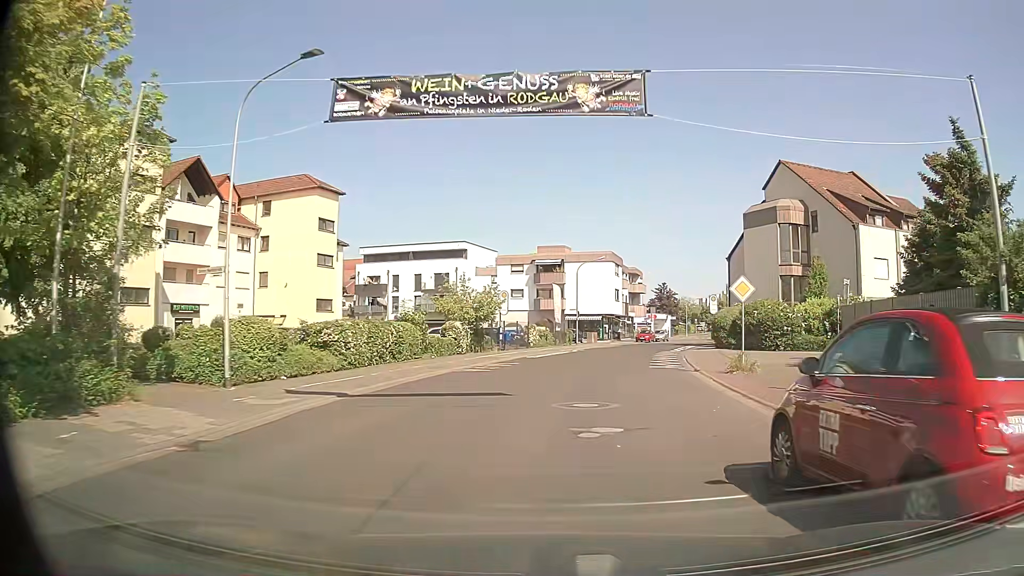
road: tertiary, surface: asphalt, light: Day
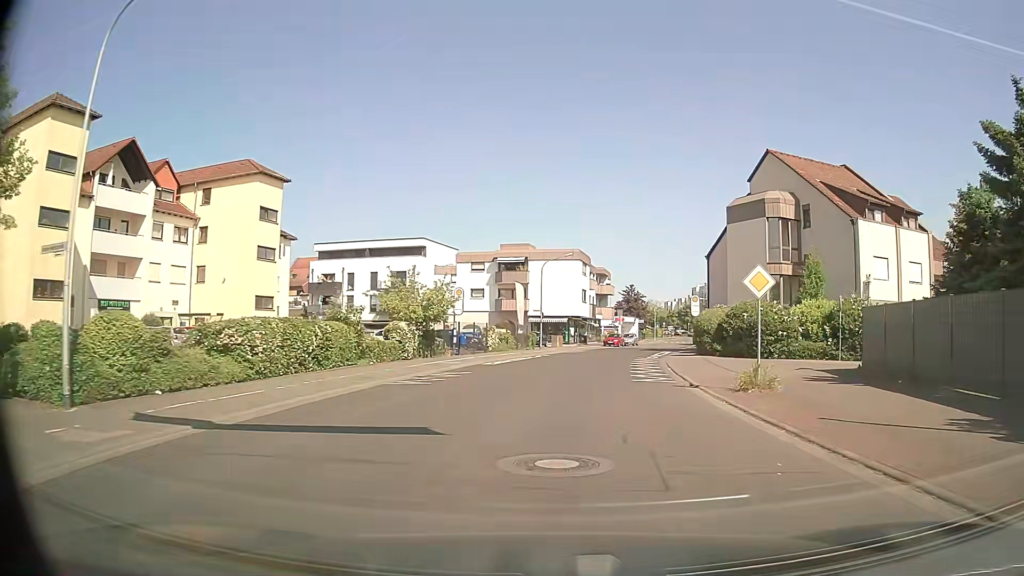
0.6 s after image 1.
(+0.2, +4.9) m; +3°
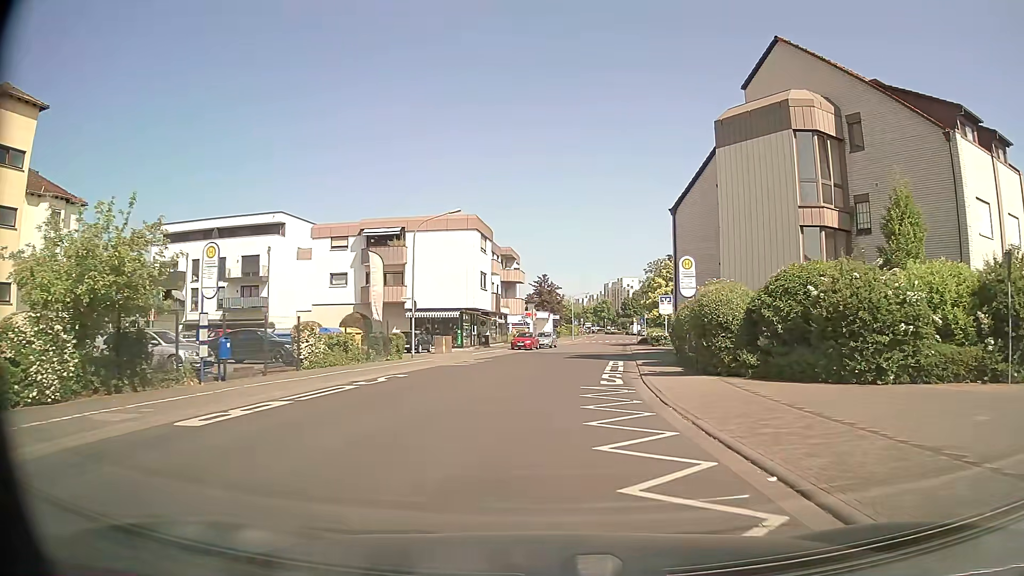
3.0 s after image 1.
(+1.8, +19.5) m; +8°
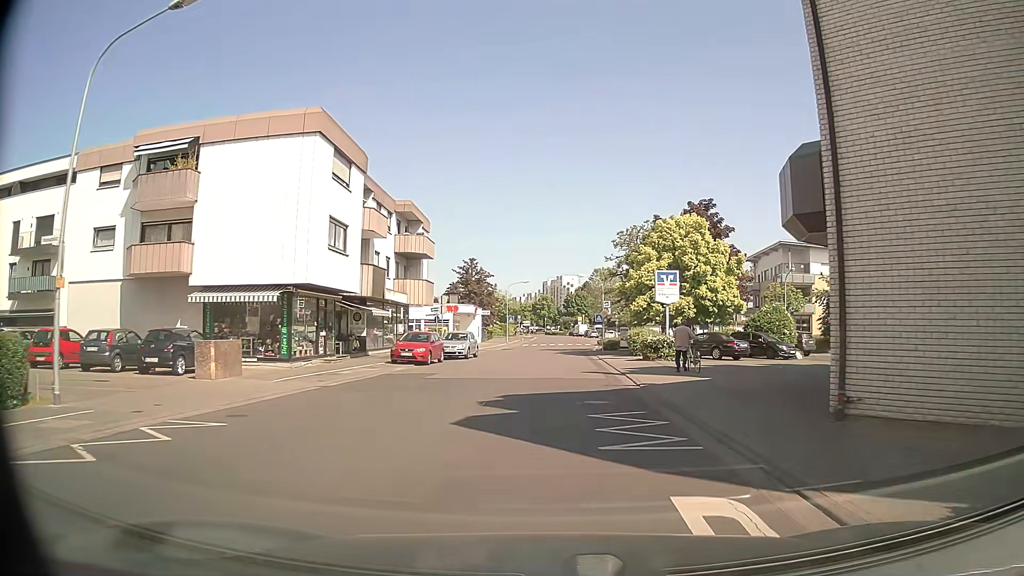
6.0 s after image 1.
(+1.1, +24.3) m; +5°
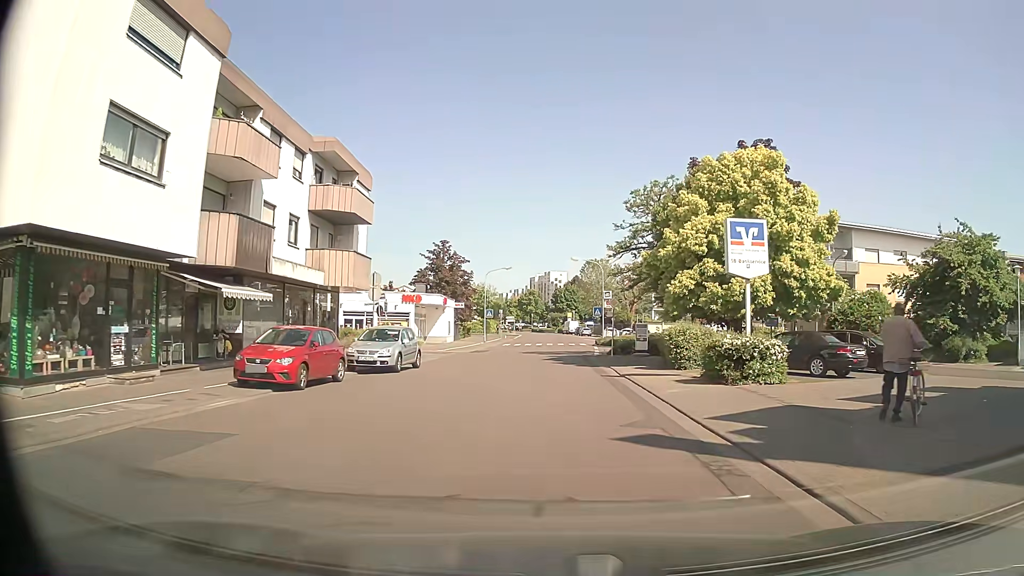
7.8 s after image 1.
(+0.1, +14.6) m; +2°
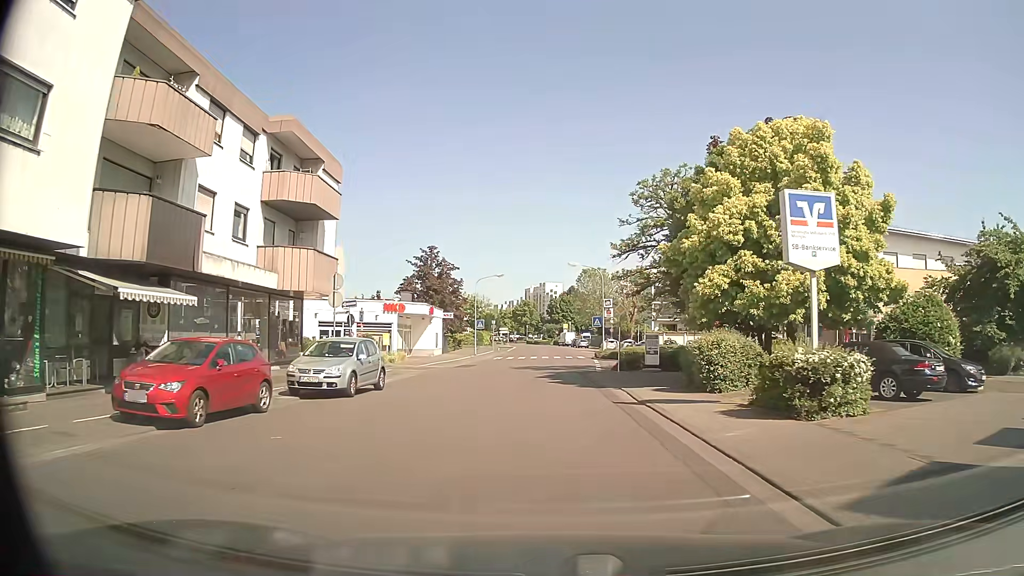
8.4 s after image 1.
(0.0, +4.9) m; -1°
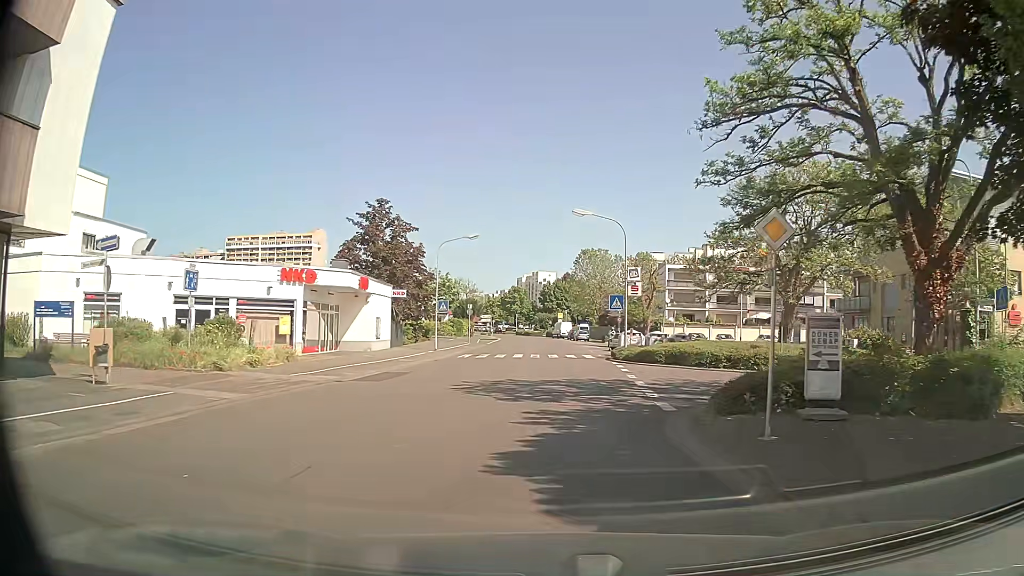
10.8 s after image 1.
(+0.2, +19.3) m; 0°
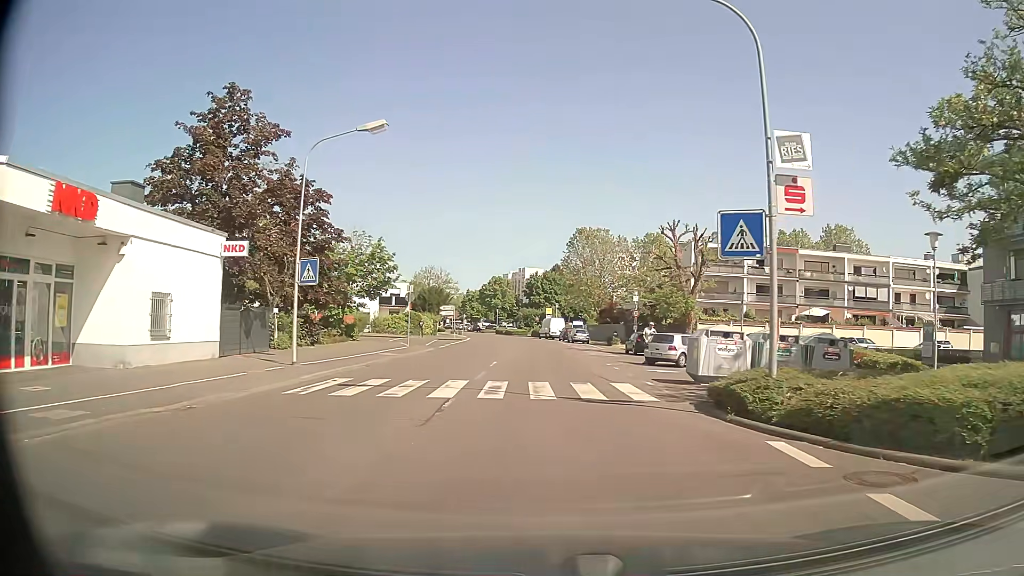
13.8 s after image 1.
(+0.6, +24.1) m; +2°
(0, +10) (0, +20) (0, +30) (-1, +40) (-1, +50) (-1, +60) (-2, +70) (-2, +80) (-4, +90) (-6, +100) m
